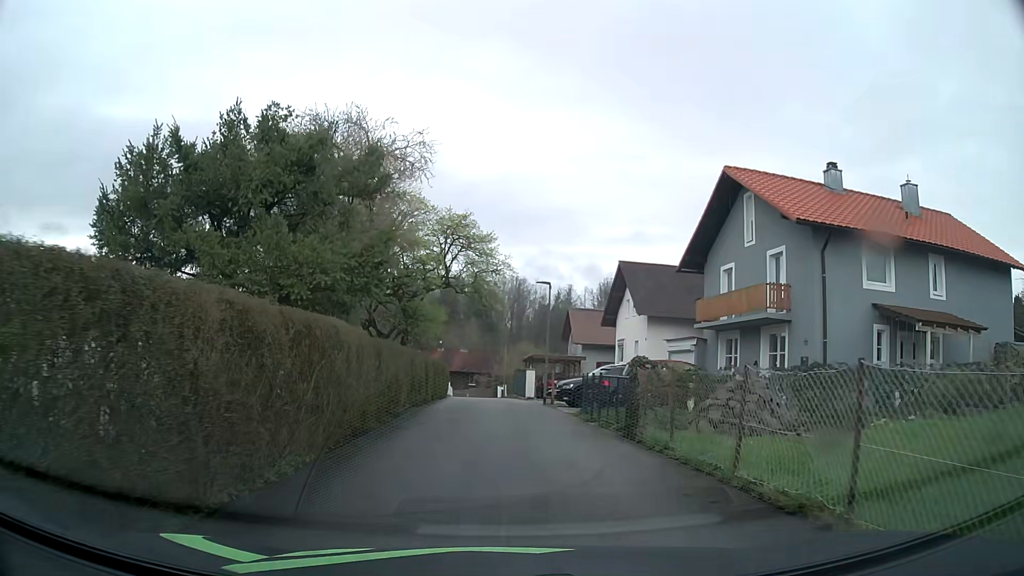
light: Day
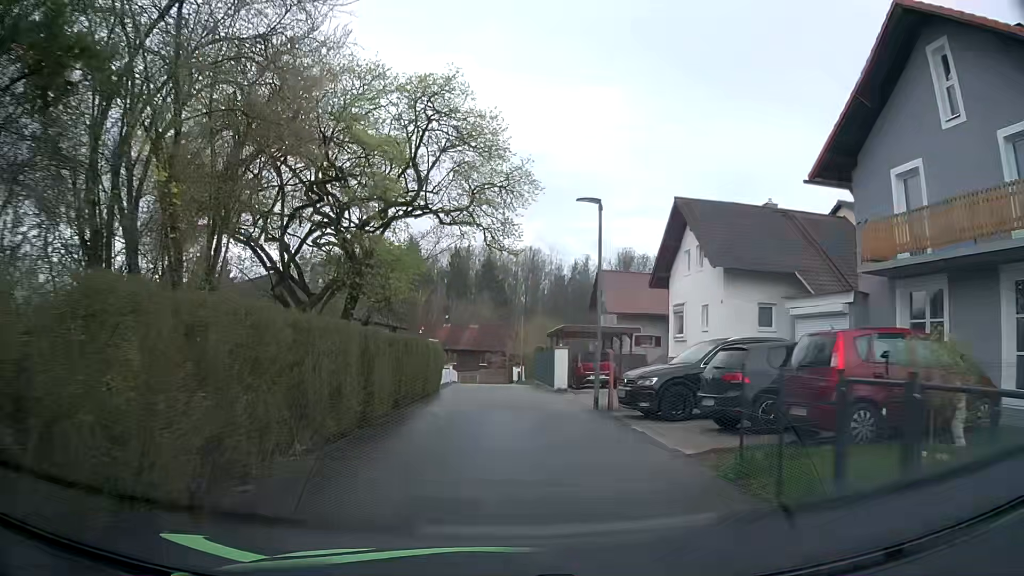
(0.0, +12.1) m; -1°
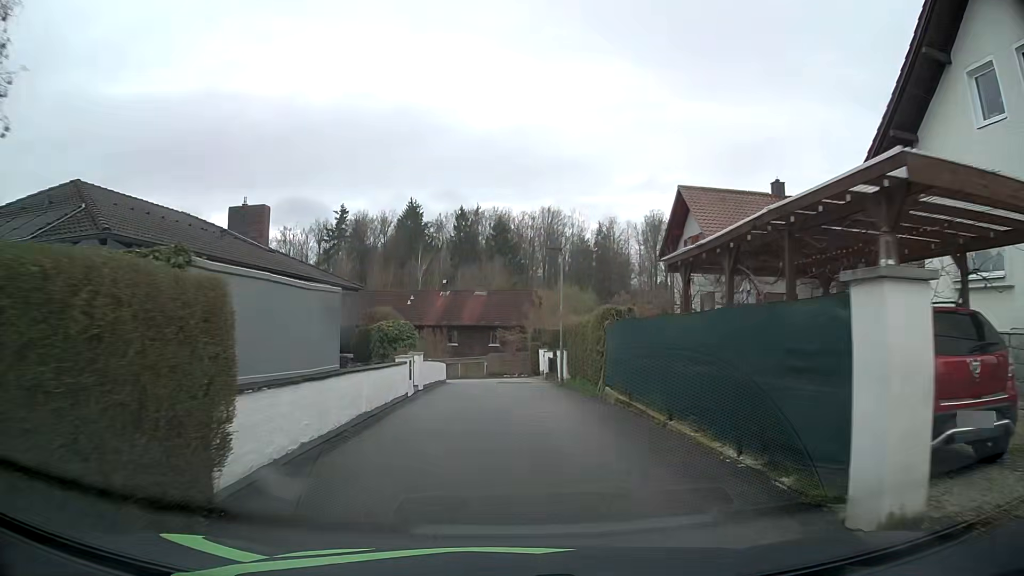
(-0.4, +21.9) m; -2°
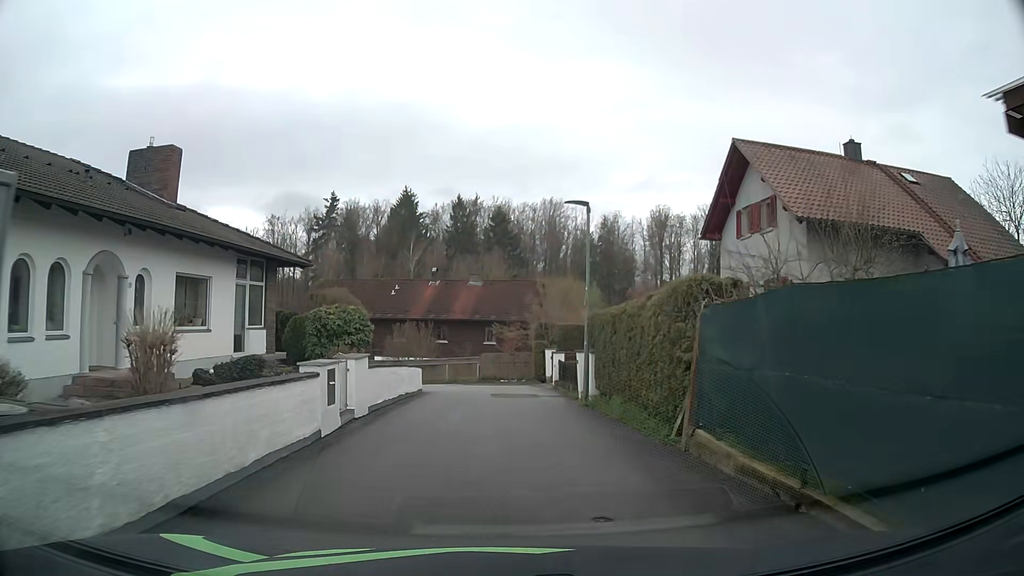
(0.0, +8.0) m; +1°
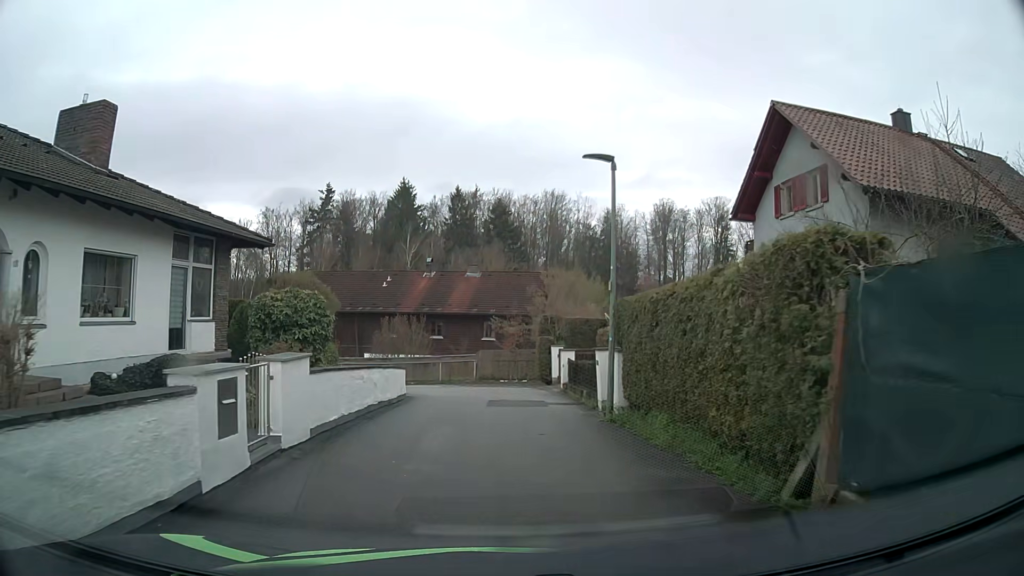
(0.0, +3.9) m; -1°
(0, +10) (0, +20) (-2, +30) (-11, +35) (-20, +37) (-30, +39) (-40, +41) (-50, +44) (-59, +46) (-69, +48) m
